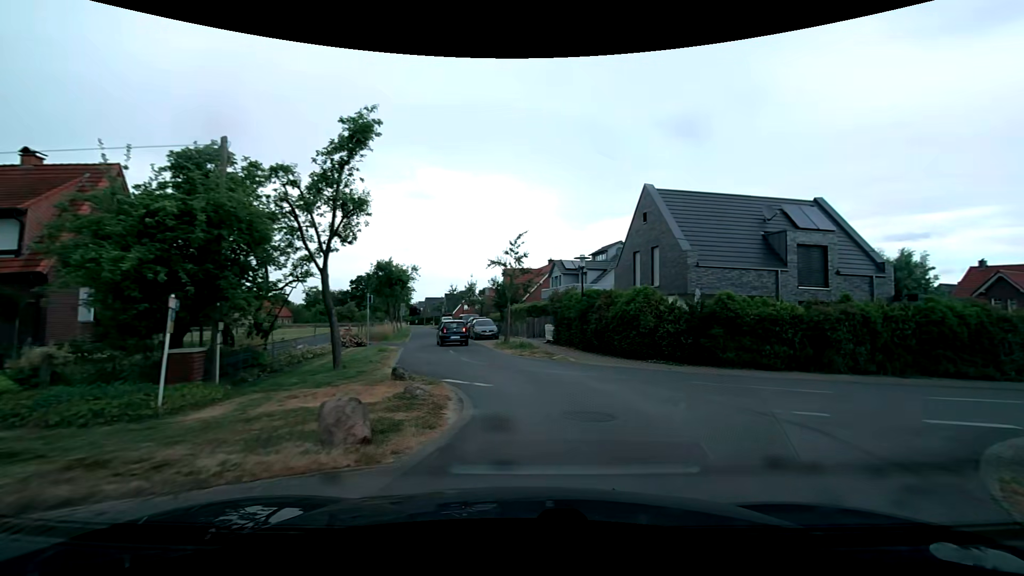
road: residential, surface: asphalt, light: Day
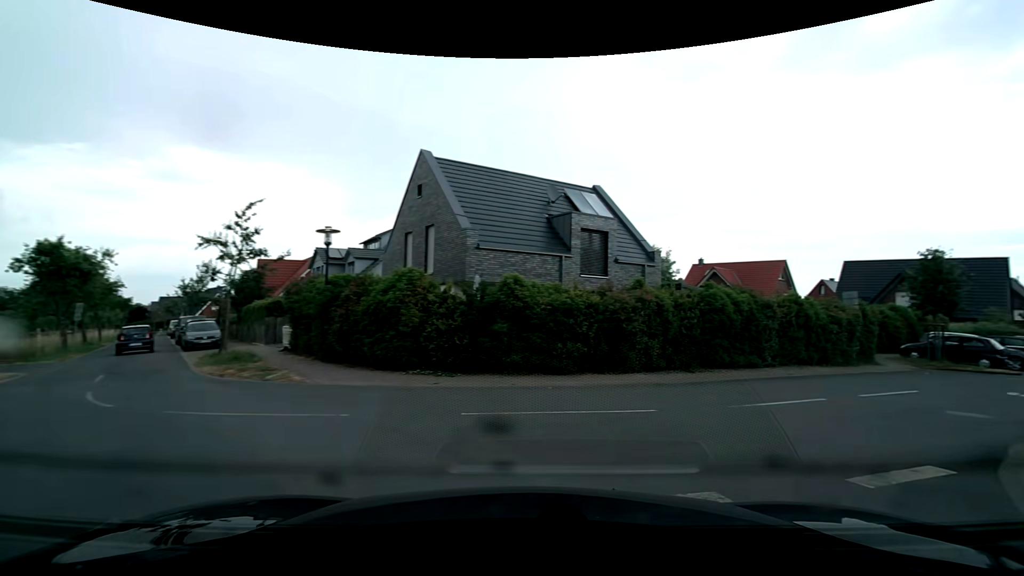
(+0.9, +5.7) m; +22°
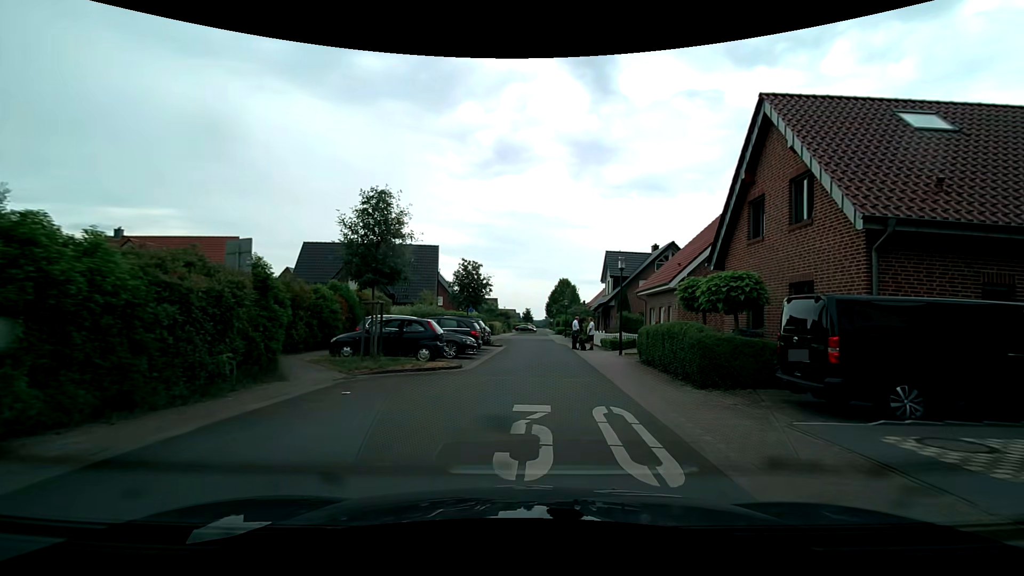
(+8.0, +11.8) m; +55°
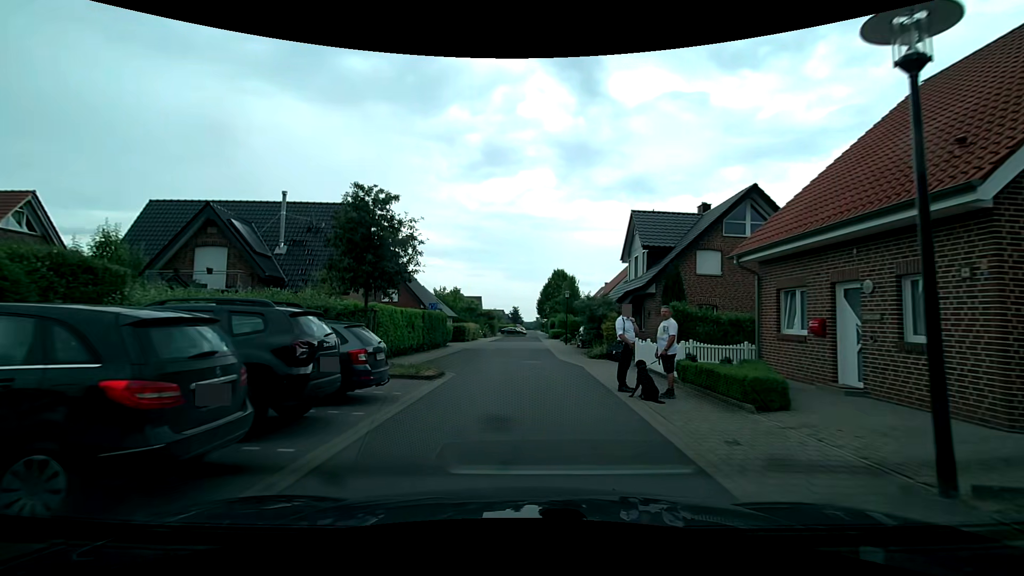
(+1.2, +17.8) m; +3°
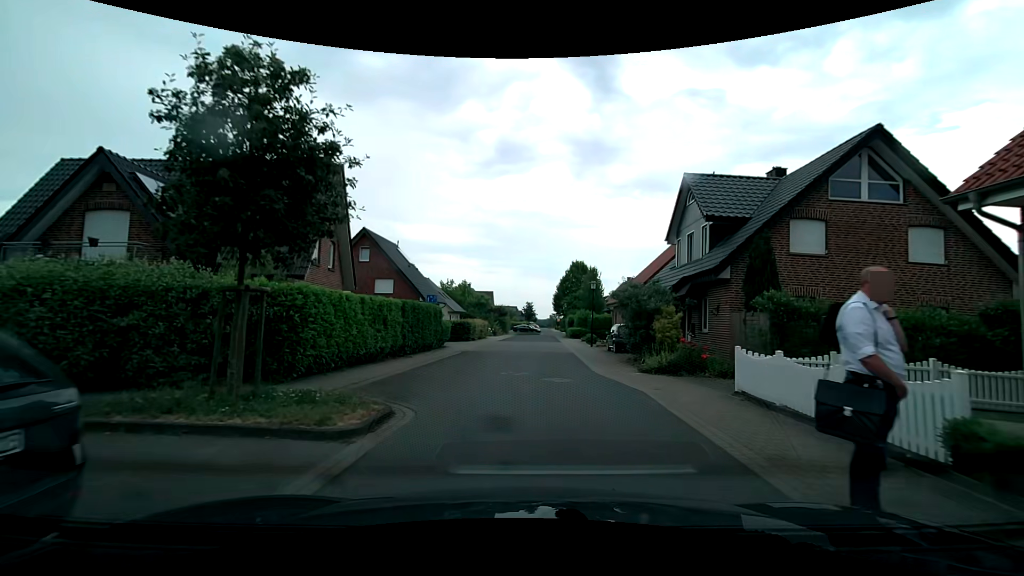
(-0.1, +7.2) m; -2°
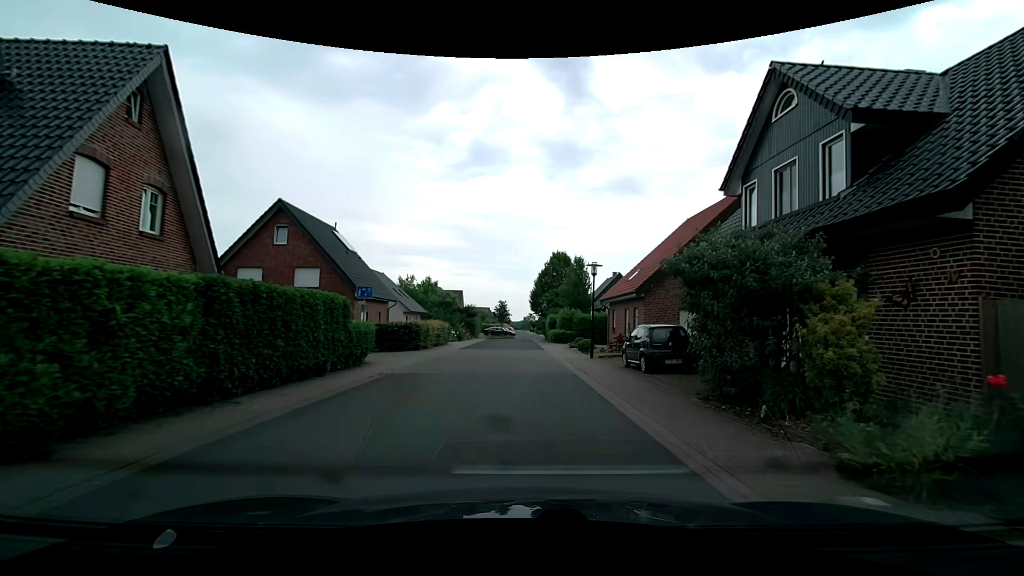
(+0.2, +10.5) m; +3°
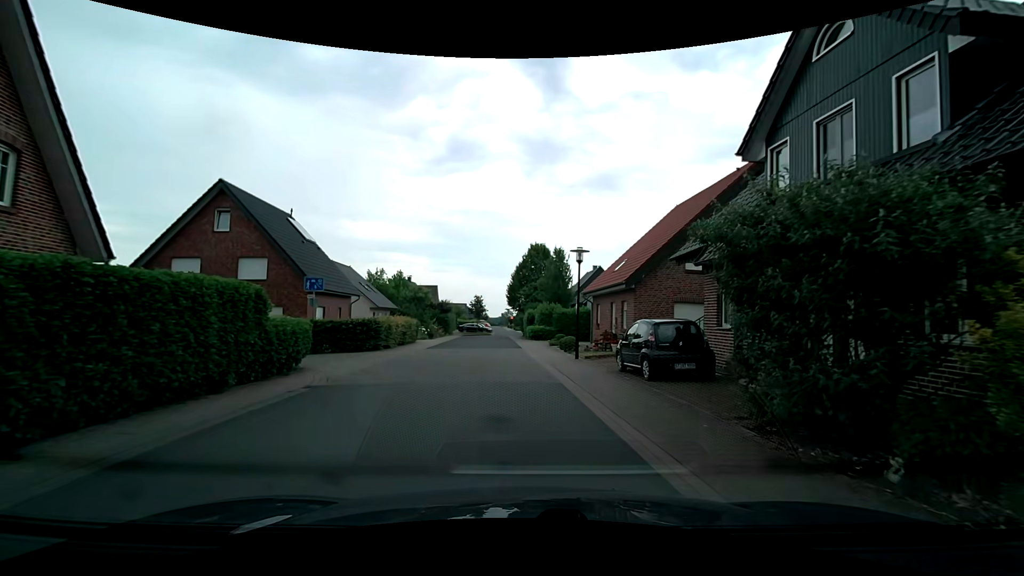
(+0.1, +3.3) m; +2°
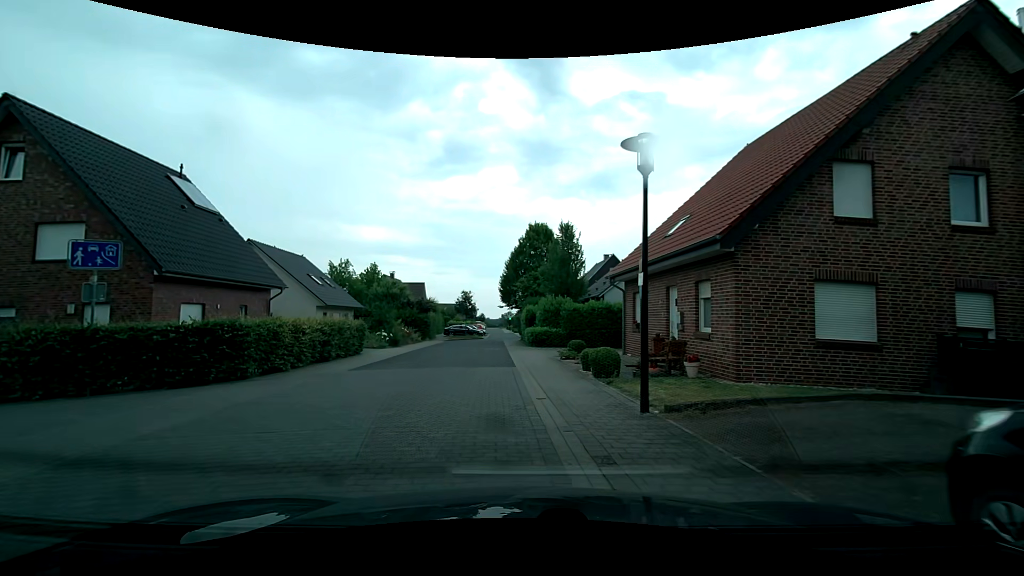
(+0.3, +11.6) m; -1°
